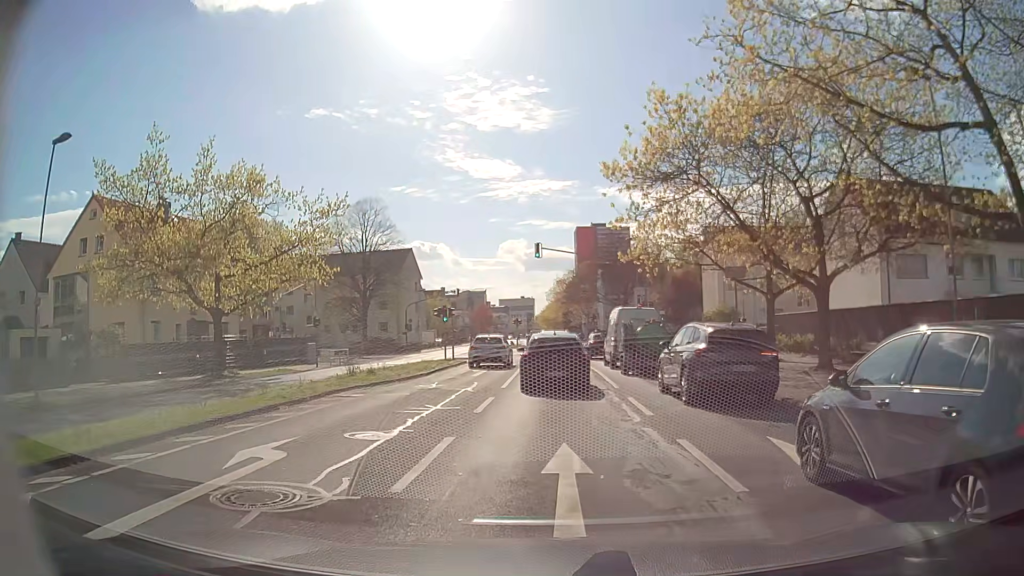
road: secondary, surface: asphalt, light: Day
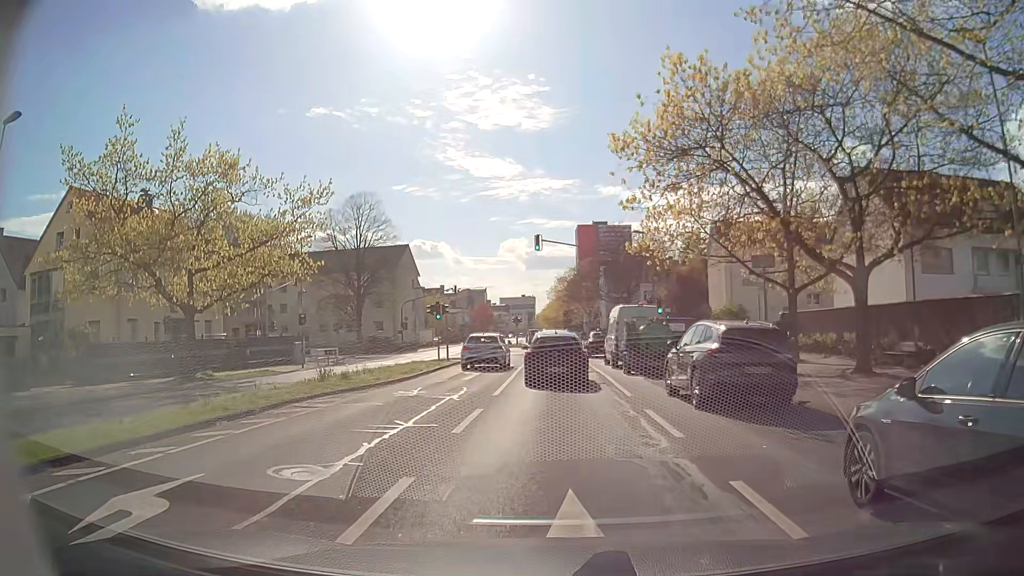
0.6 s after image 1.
(0.0, +2.7) m; 0°
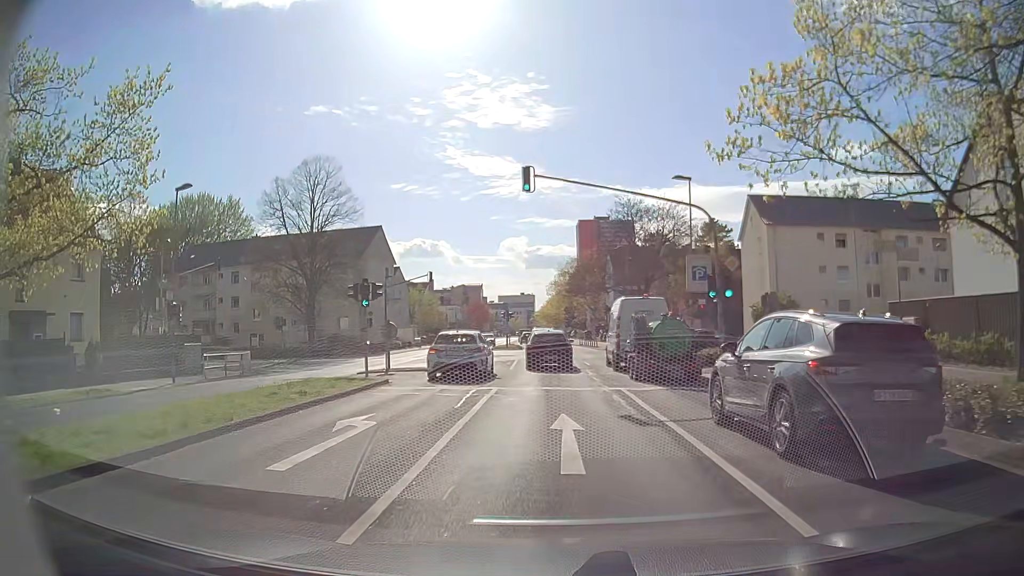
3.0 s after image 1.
(+0.3, +14.9) m; +1°
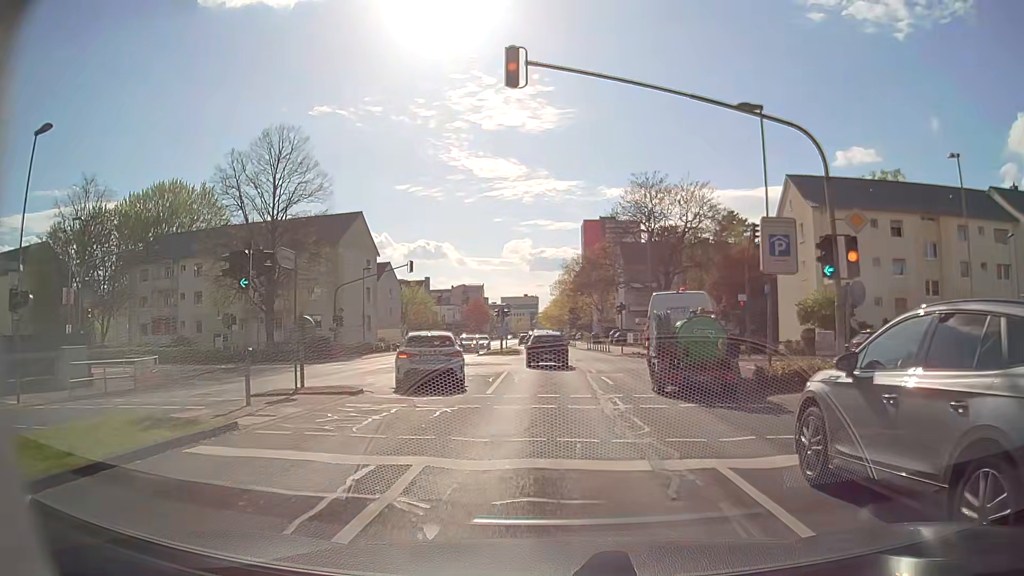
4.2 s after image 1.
(0.0, +9.7) m; 0°
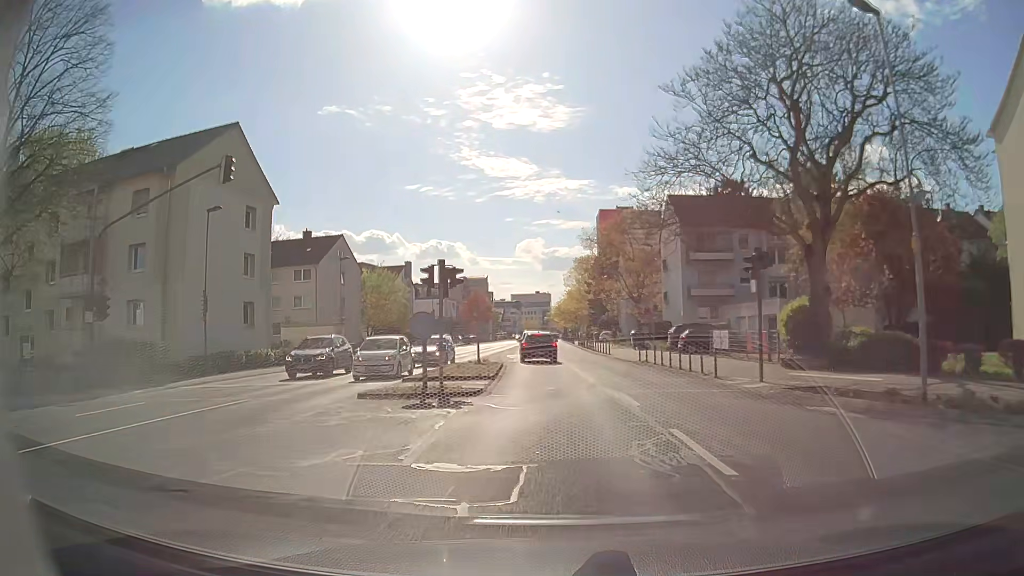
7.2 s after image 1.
(-0.3, +30.7) m; 0°
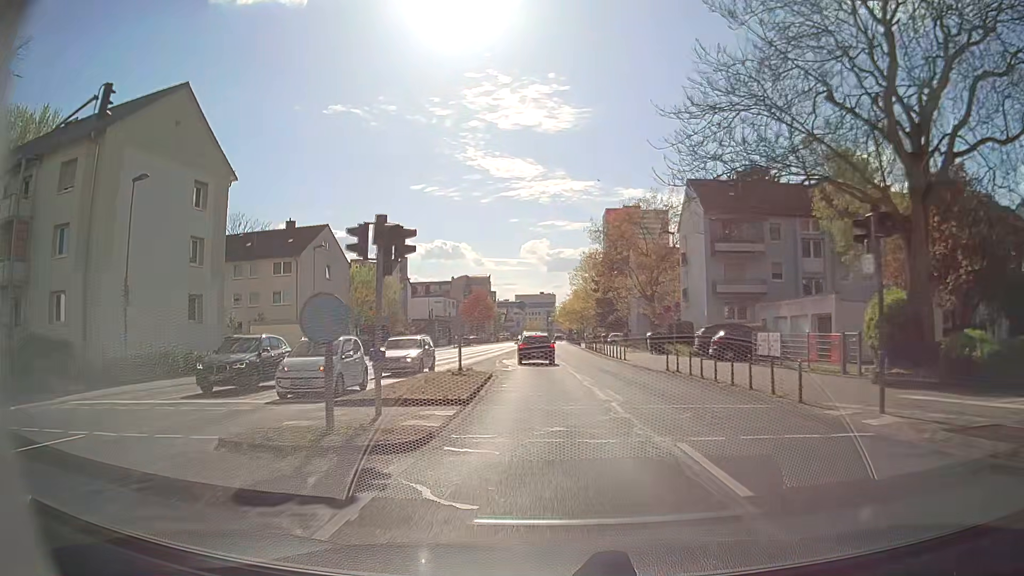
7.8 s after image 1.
(-0.1, +6.9) m; -1°
(0, +10) (0, +20) (-1, +30) (-1, +40) (-1, +50) (-2, +60) (-2, +70) (-2, +80) (-2, +90) (-2, +100) m
